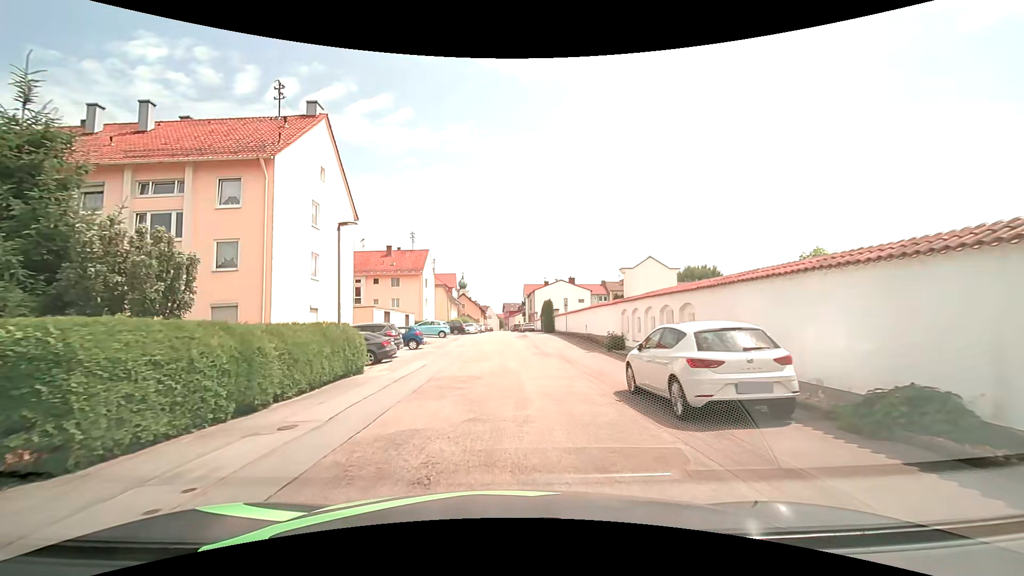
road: residential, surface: asphalt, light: Day
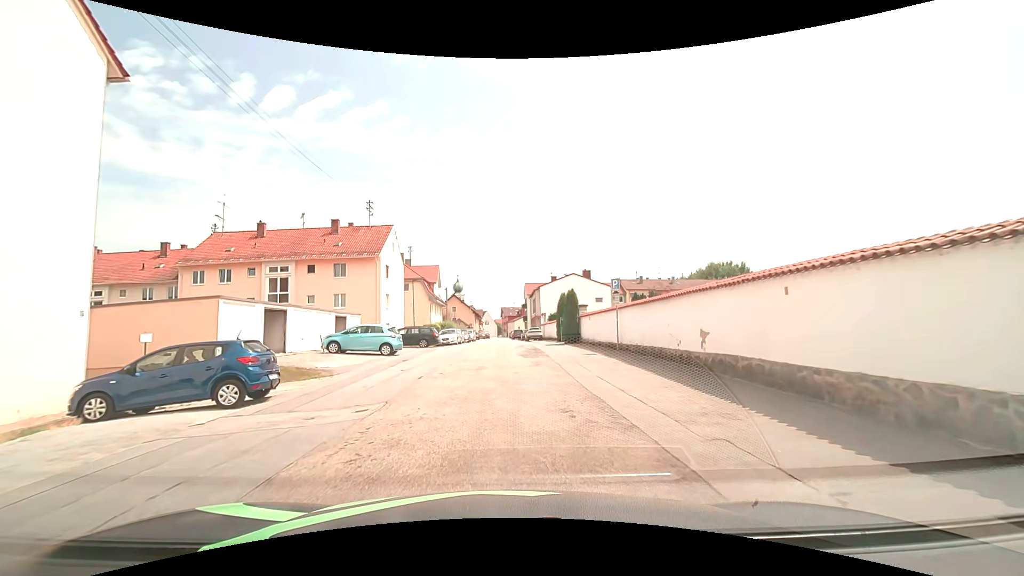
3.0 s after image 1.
(-0.1, +20.5) m; -1°
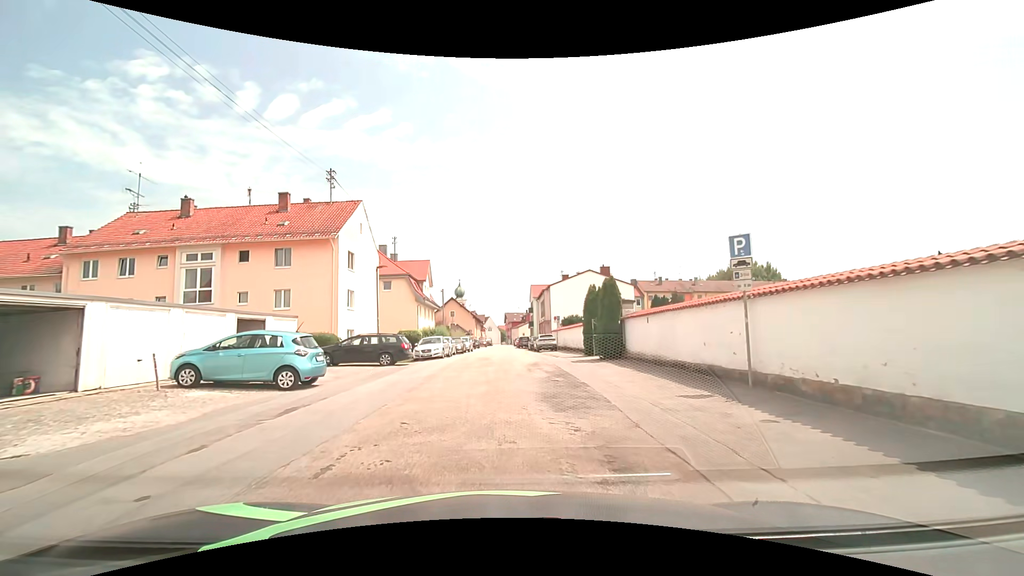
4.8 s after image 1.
(0.0, +11.8) m; 0°
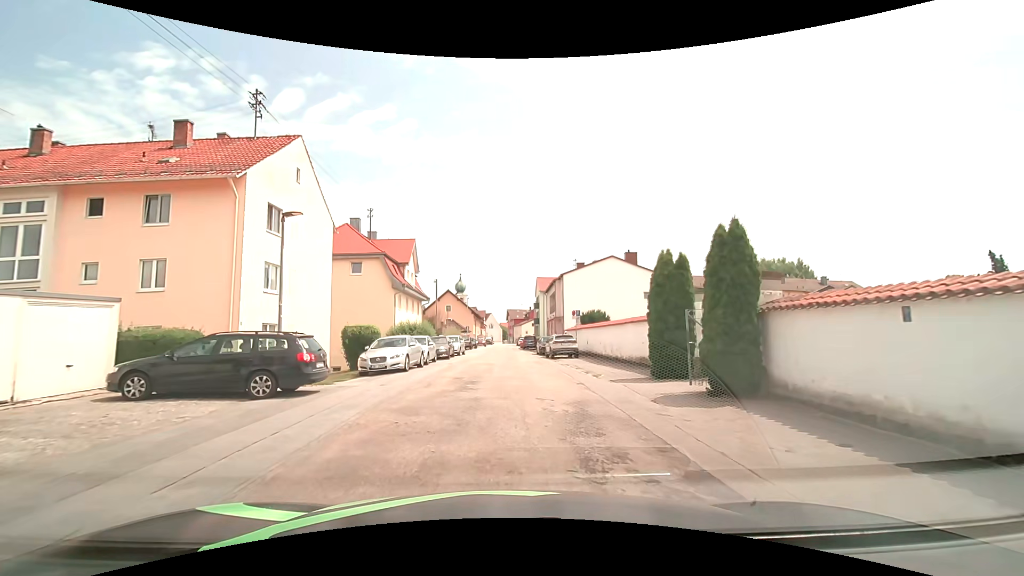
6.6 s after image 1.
(-0.1, +11.9) m; 0°
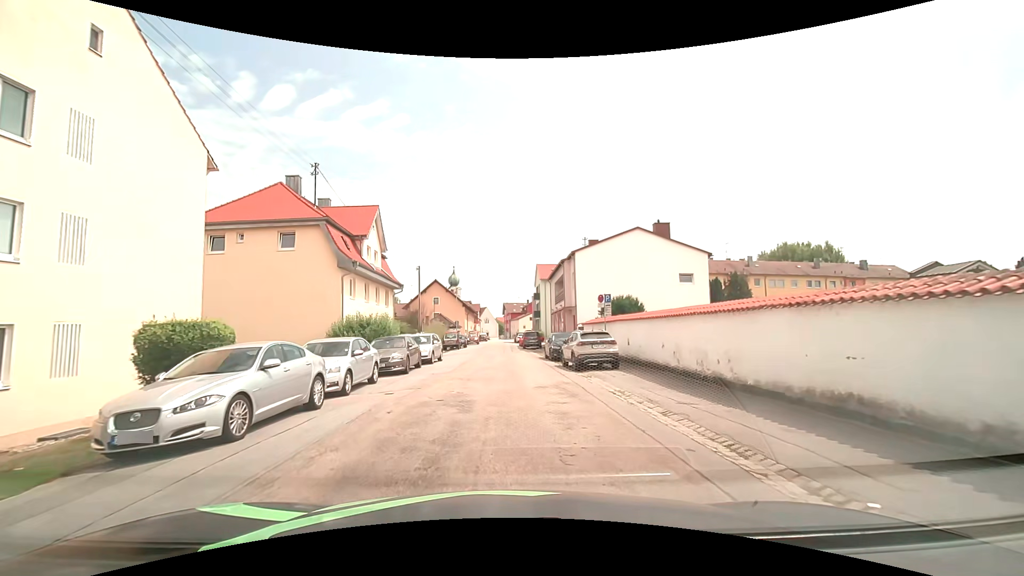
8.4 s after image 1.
(0.0, +12.0) m; +1°
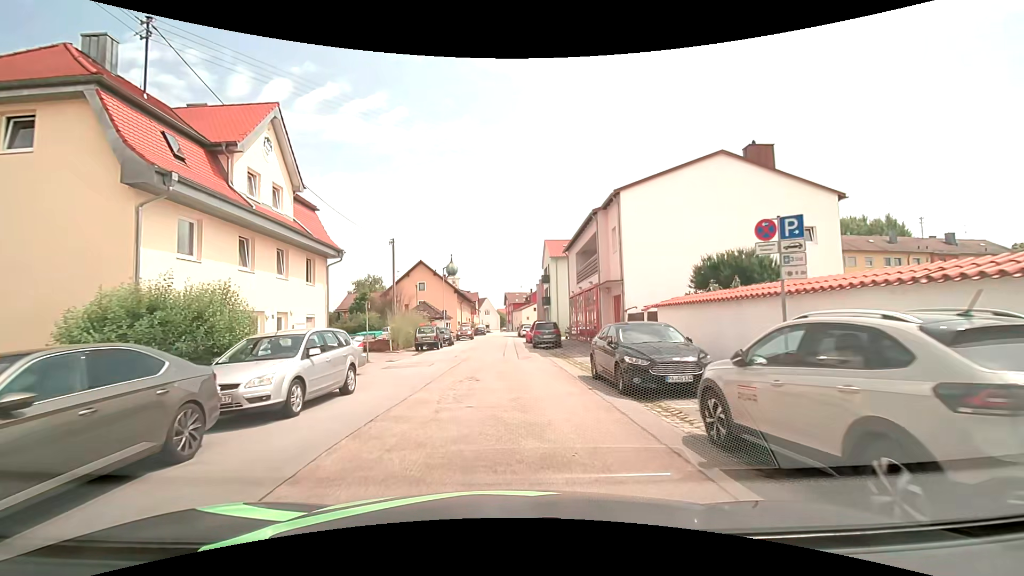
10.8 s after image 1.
(-0.1, +15.9) m; 0°
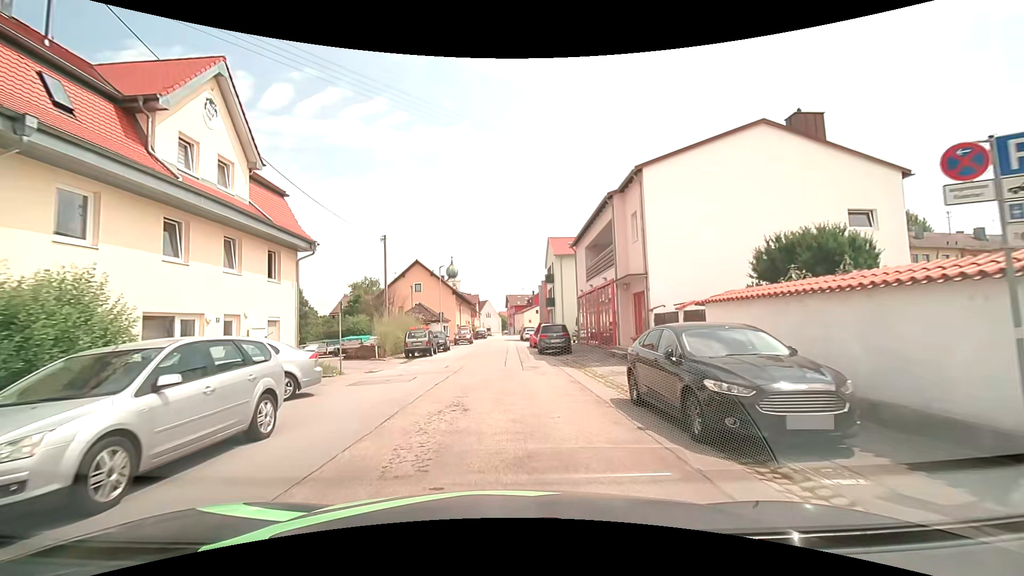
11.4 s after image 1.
(0.0, +4.0) m; -1°
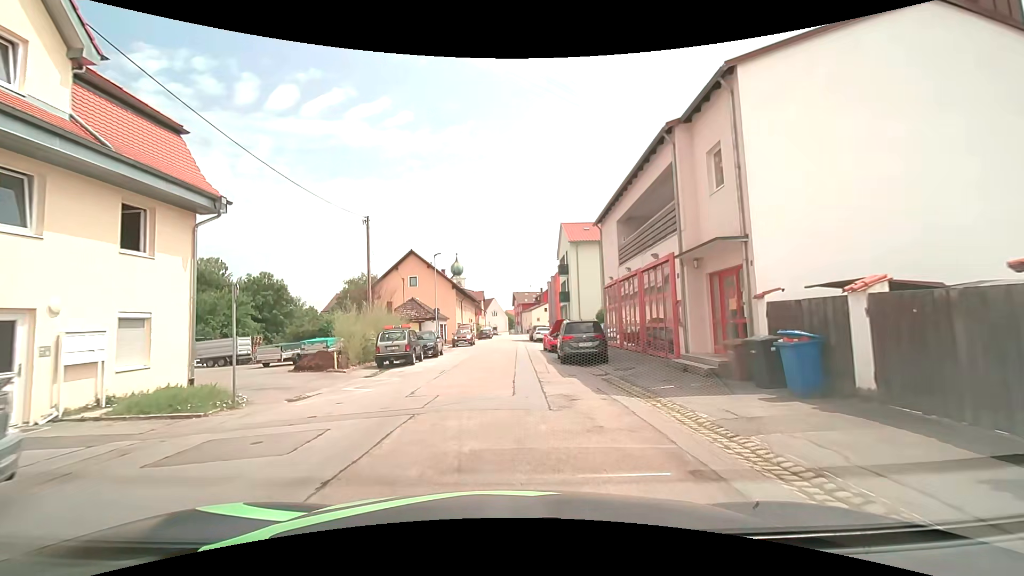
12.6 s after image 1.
(-0.1, +8.0) m; -1°
(0, +10) (0, +20) (0, +30) (0, +40) (0, +50) (0, +60) (+1, +70) (+2, +80) (+2, +90) (+2, +100) m
